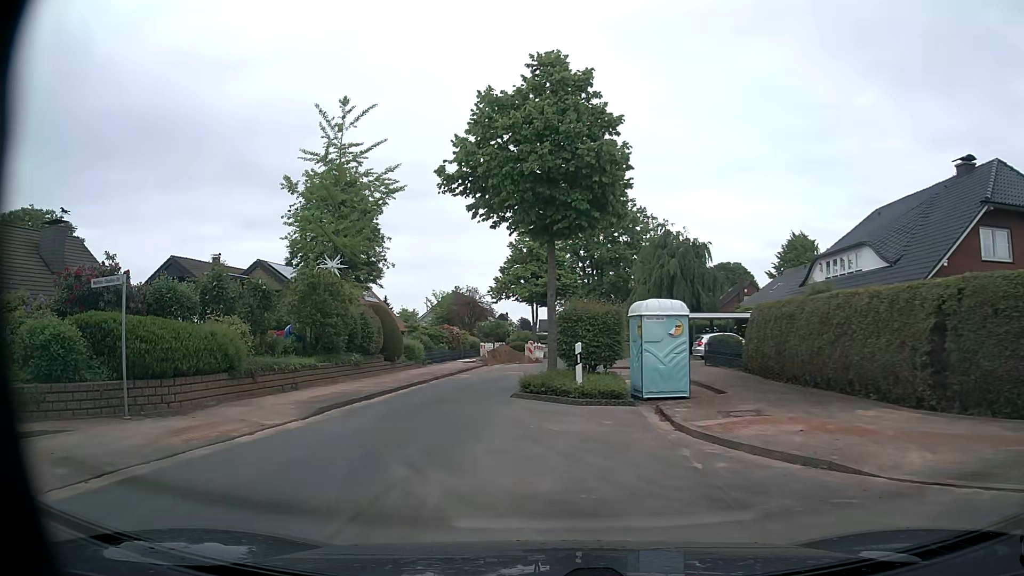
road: residential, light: Day
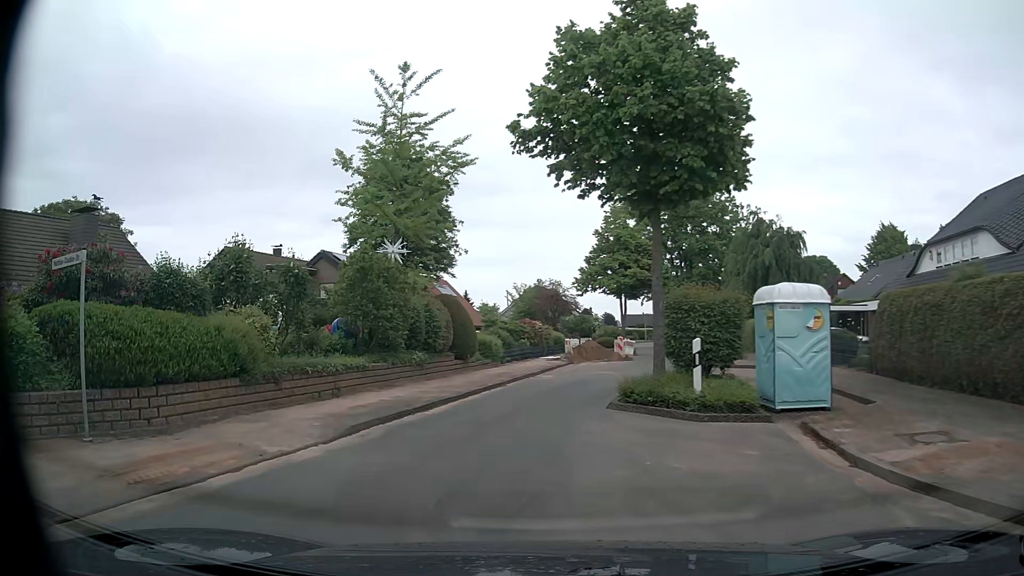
(-0.2, +3.5) m; -6°
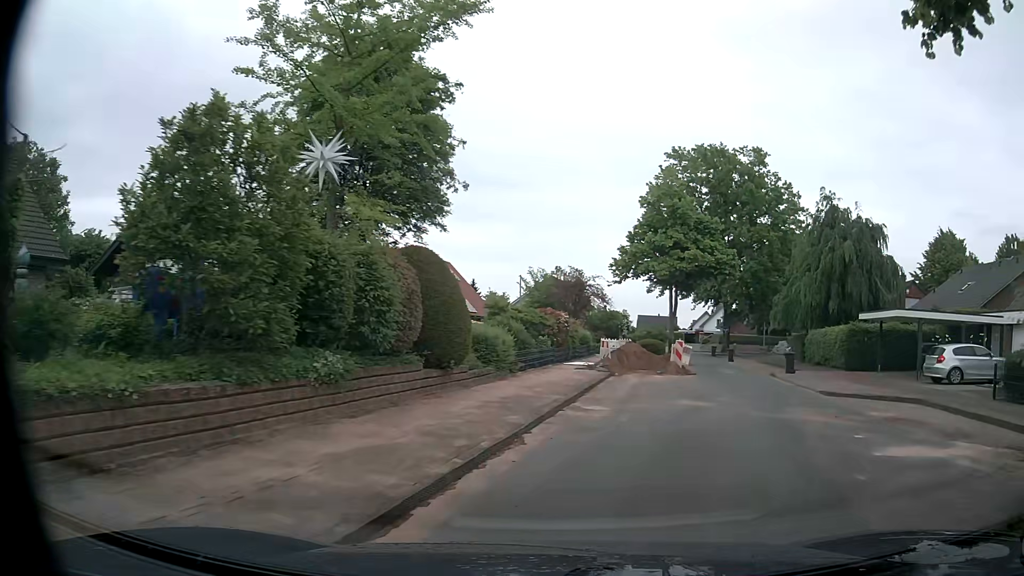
(-1.2, +10.8) m; -3°
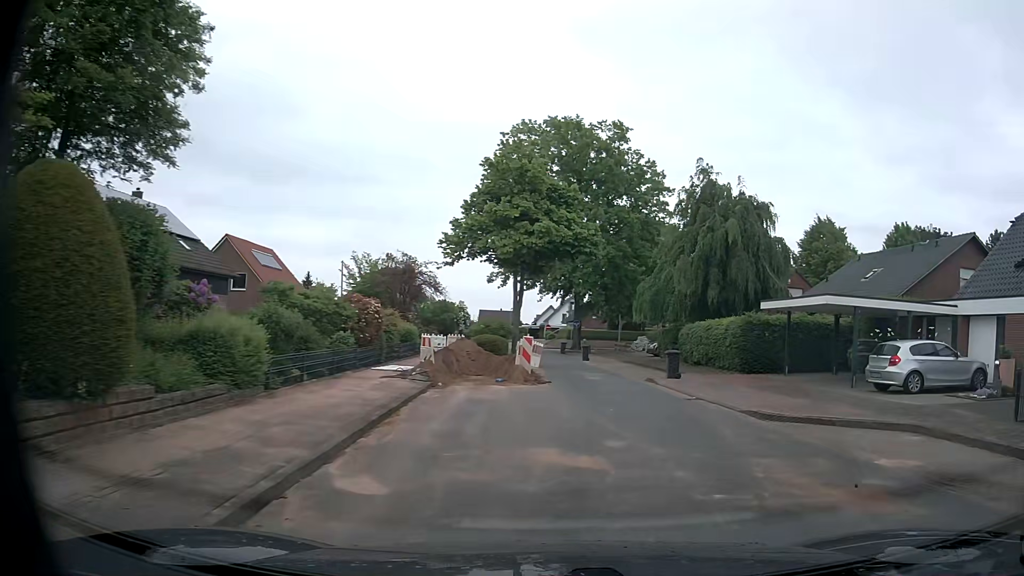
(+0.8, +6.8) m; +14°
